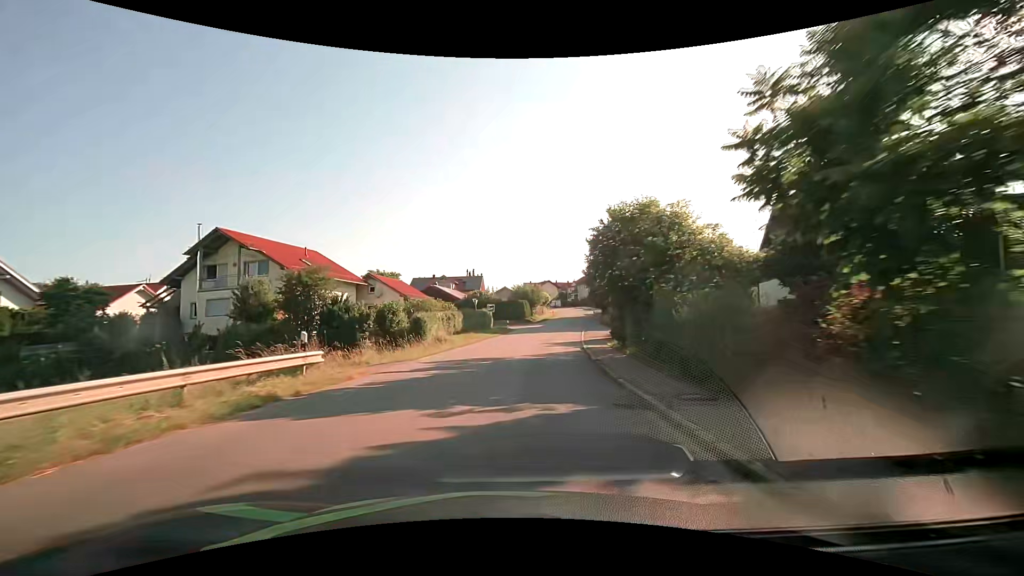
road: tertiary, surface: asphalt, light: Day
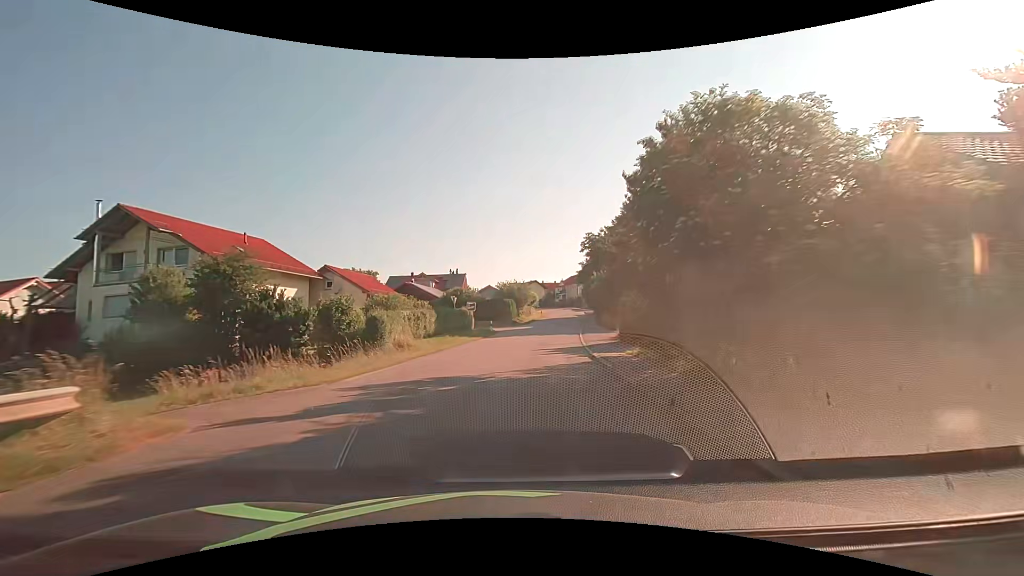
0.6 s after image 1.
(+0.1, +7.5) m; +2°
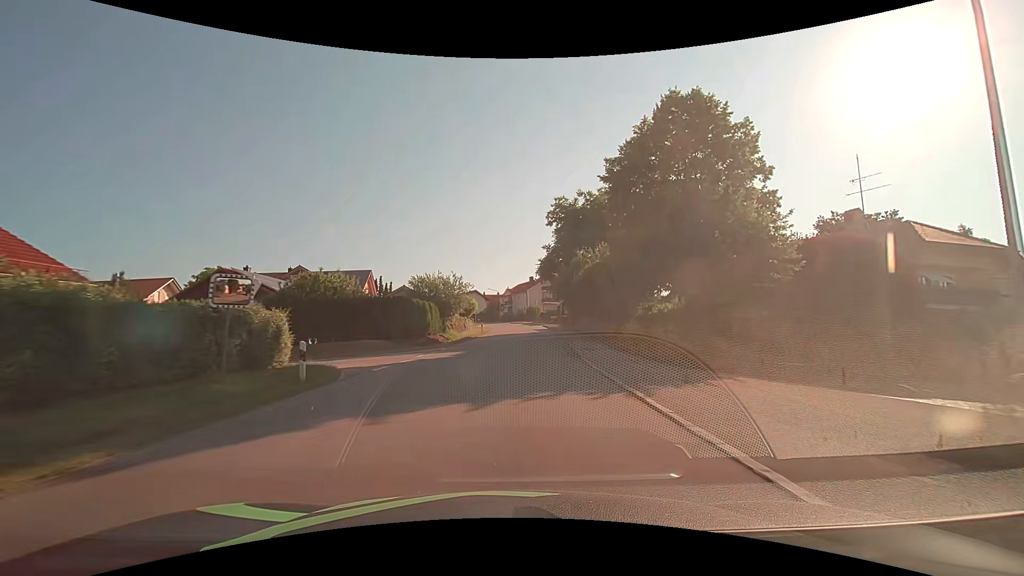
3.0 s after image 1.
(+1.8, +29.5) m; +7°
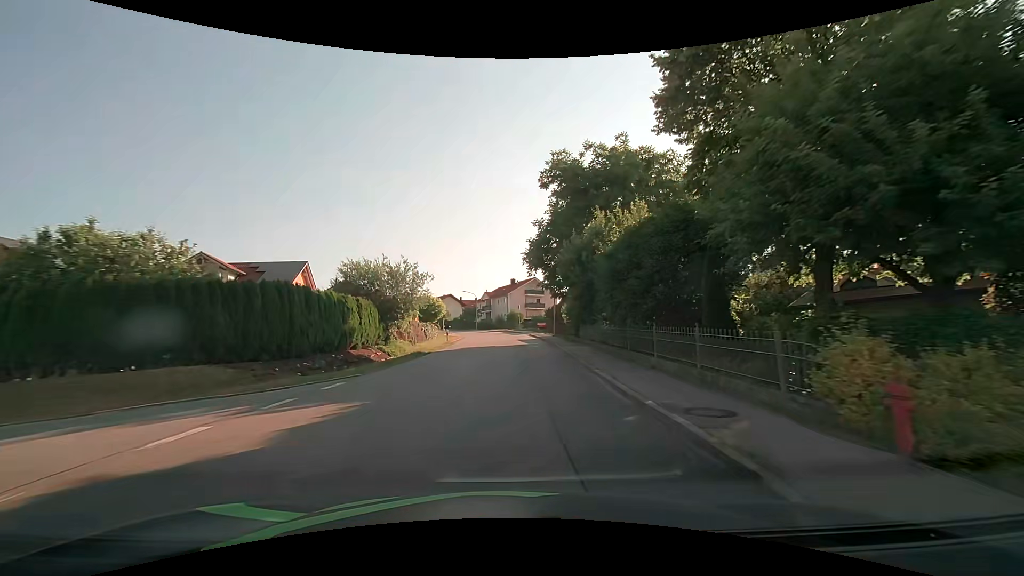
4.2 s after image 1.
(+0.3, +14.6) m; +2°
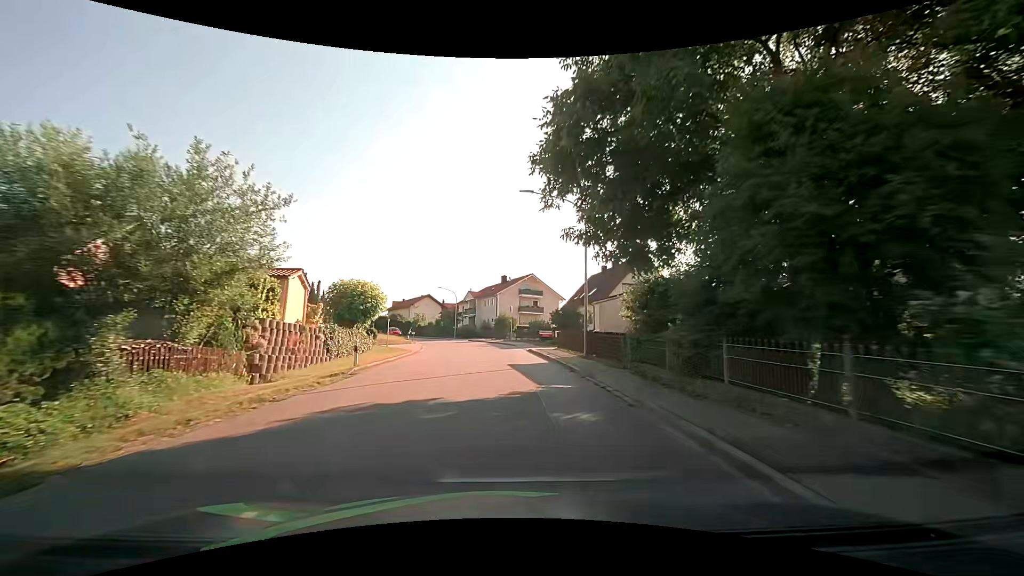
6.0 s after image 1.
(+0.3, +21.9) m; +1°
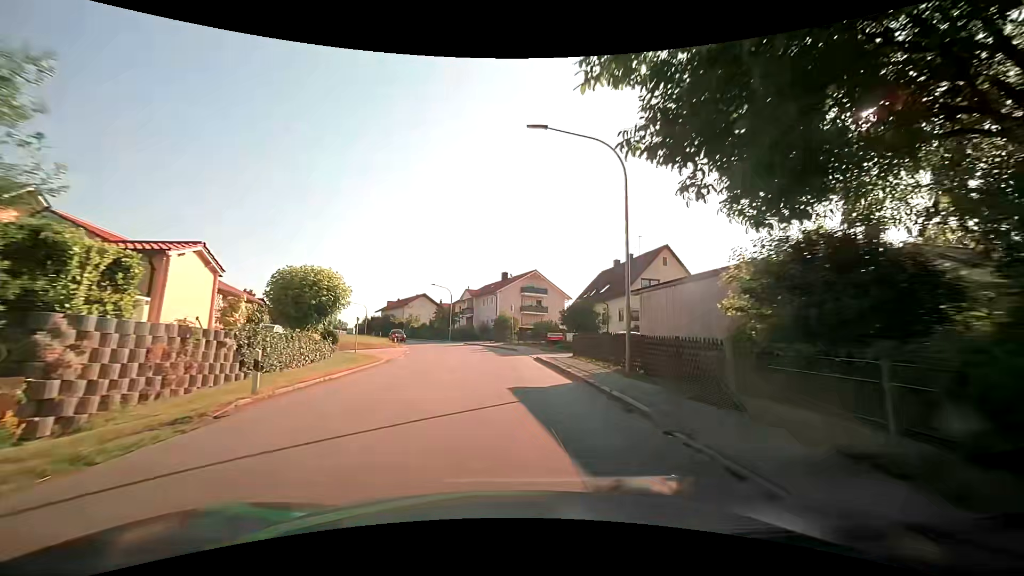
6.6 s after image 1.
(0.0, +7.3) m; 0°
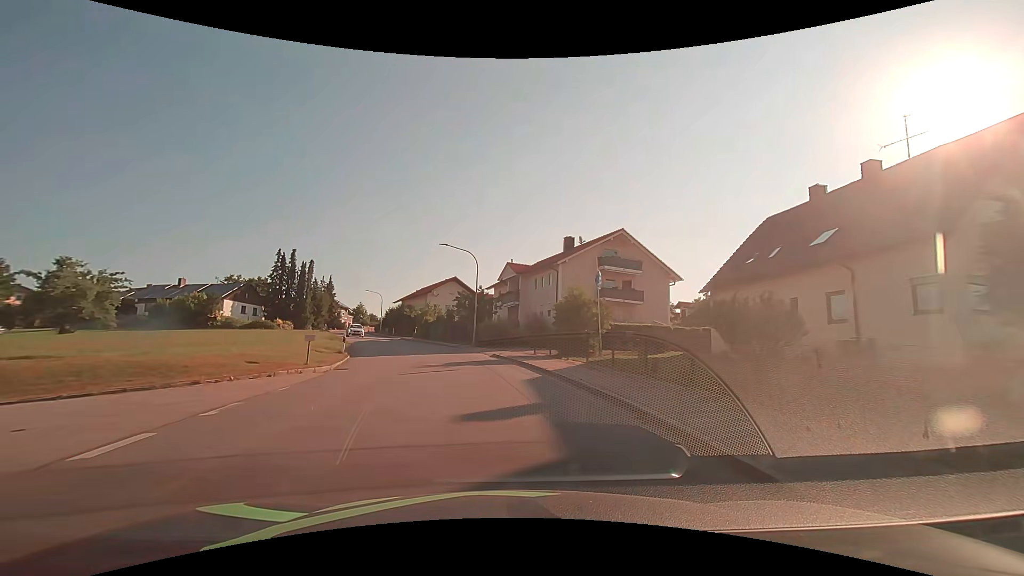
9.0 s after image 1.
(-1.1, +29.7) m; -6°
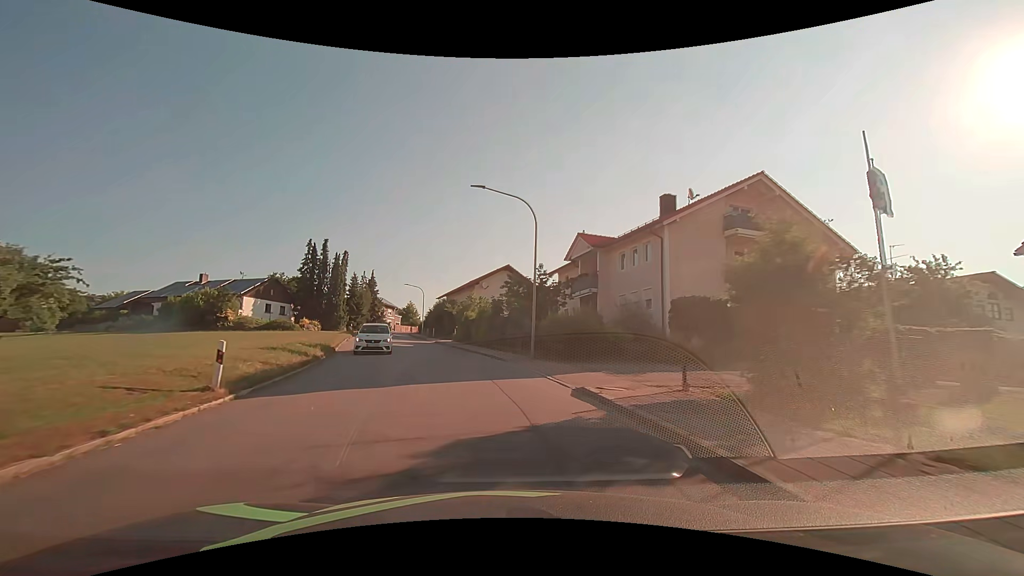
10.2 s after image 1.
(-0.8, +15.1) m; -7°
(0, +10) (-2, +20) (-4, +30) (-6, +39) (-9, +49) (-12, +59) (-14, +68) (-16, +78) (-18, +88) (-18, +98) m
